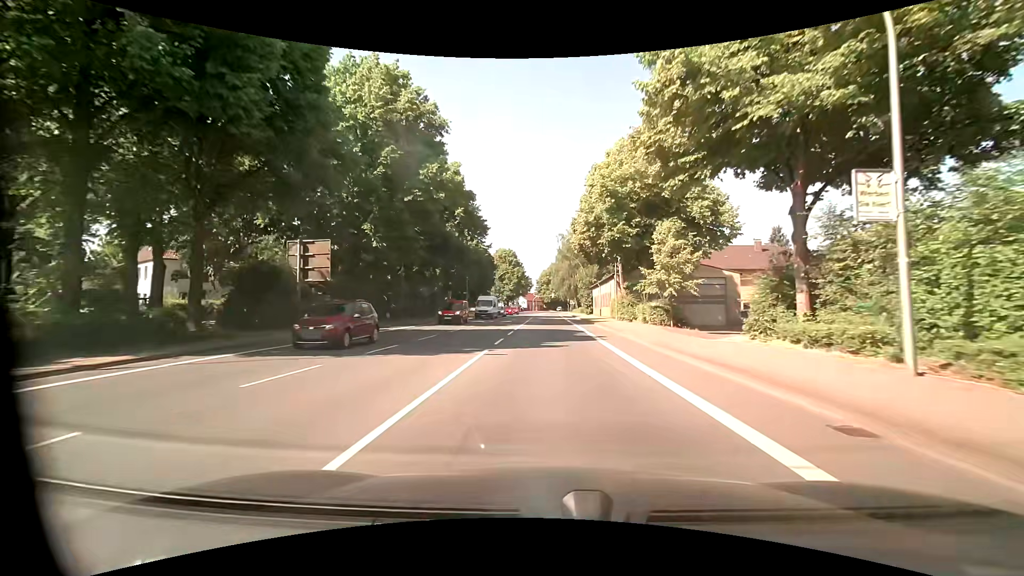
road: primary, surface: asphalt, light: Day
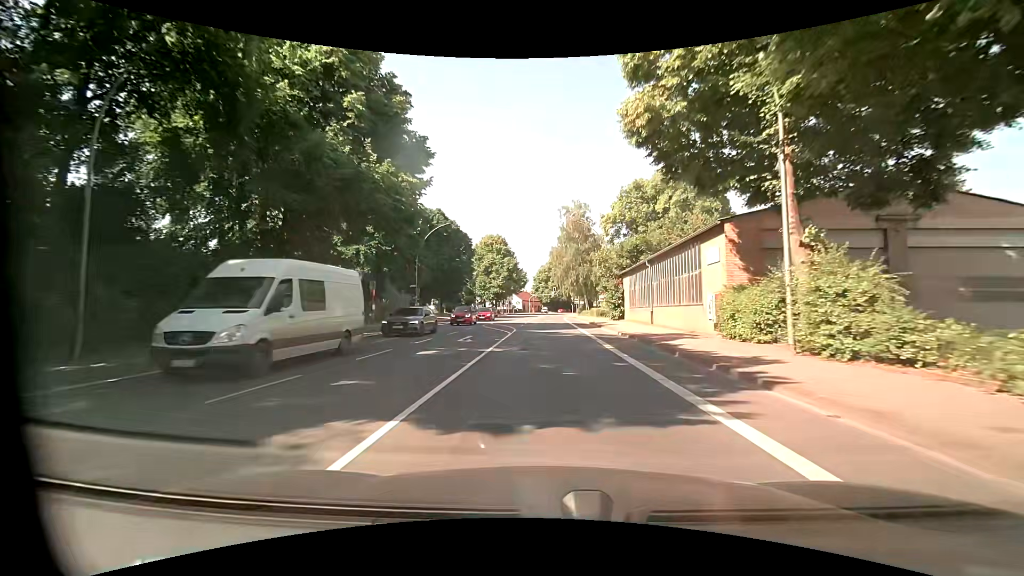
(0.0, +31.4) m; 0°
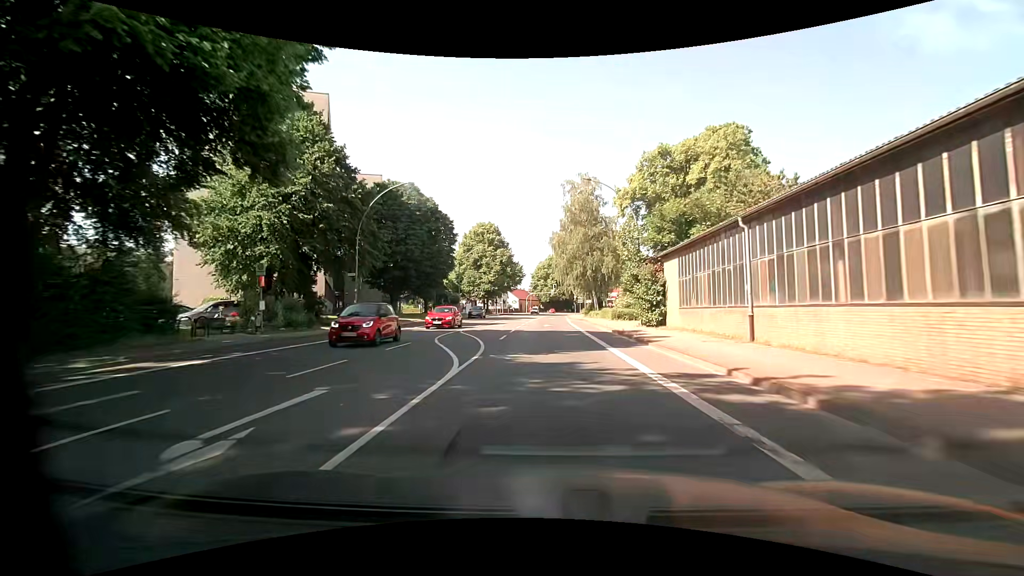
(+0.1, +15.8) m; 0°
(0, +10) (0, +20) (0, +30) (0, +40) (+1, +50) (+1, +60) (+1, +70) (+2, +80) (+2, +90) (+3, +100) m
